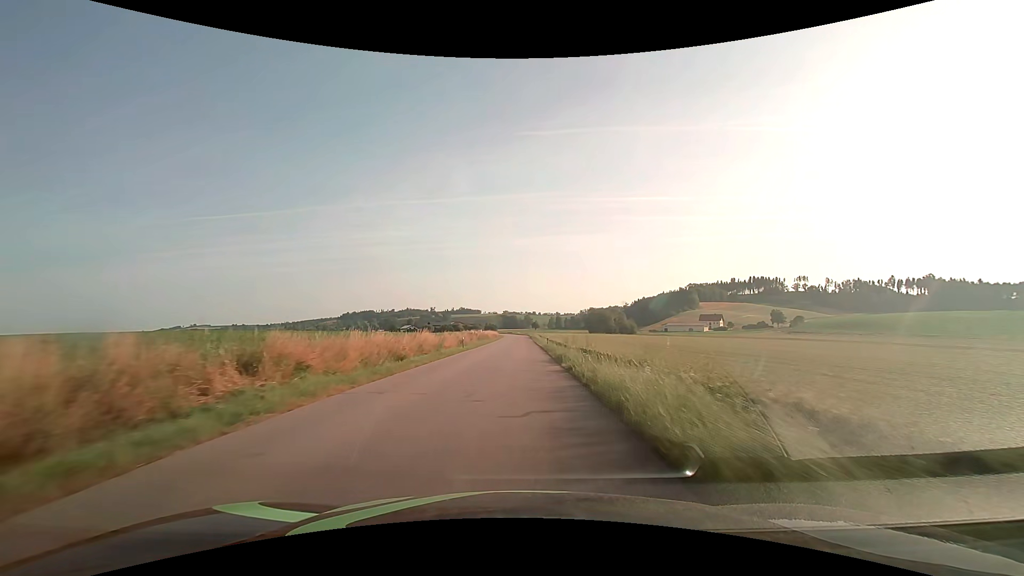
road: tertiary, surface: asphalt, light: Day
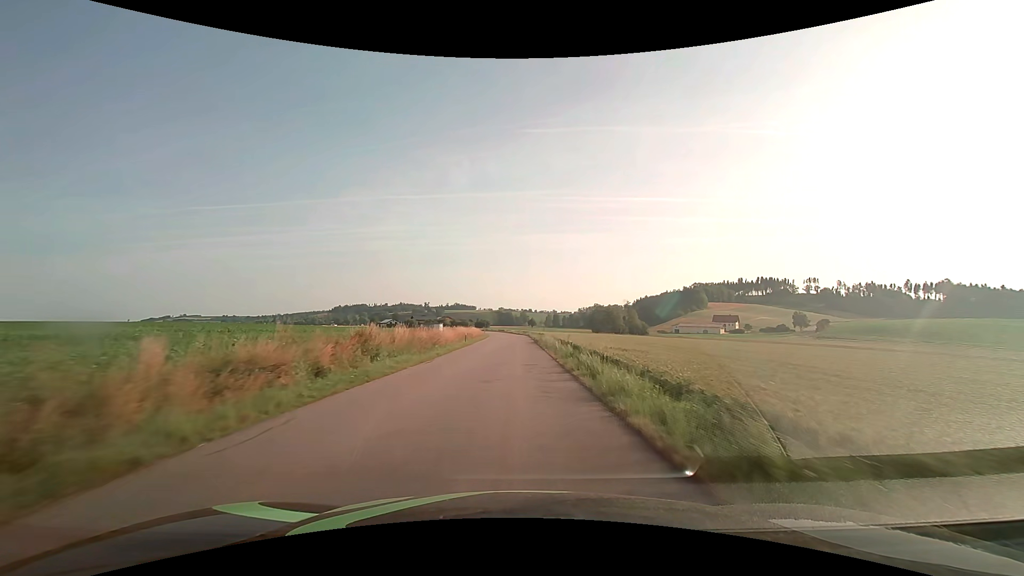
(+0.2, +44.3) m; 0°
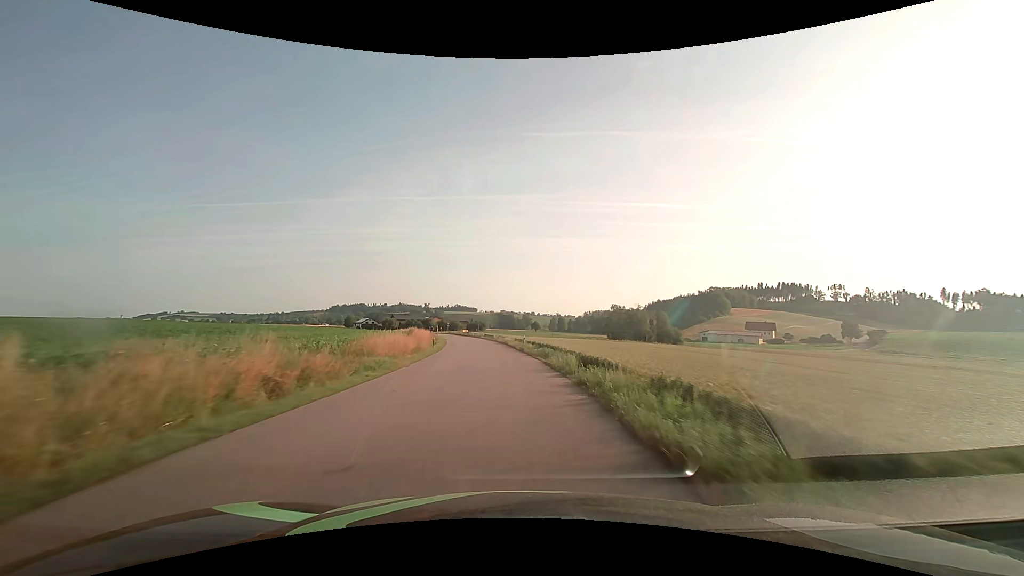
(+0.1, +56.9) m; 0°
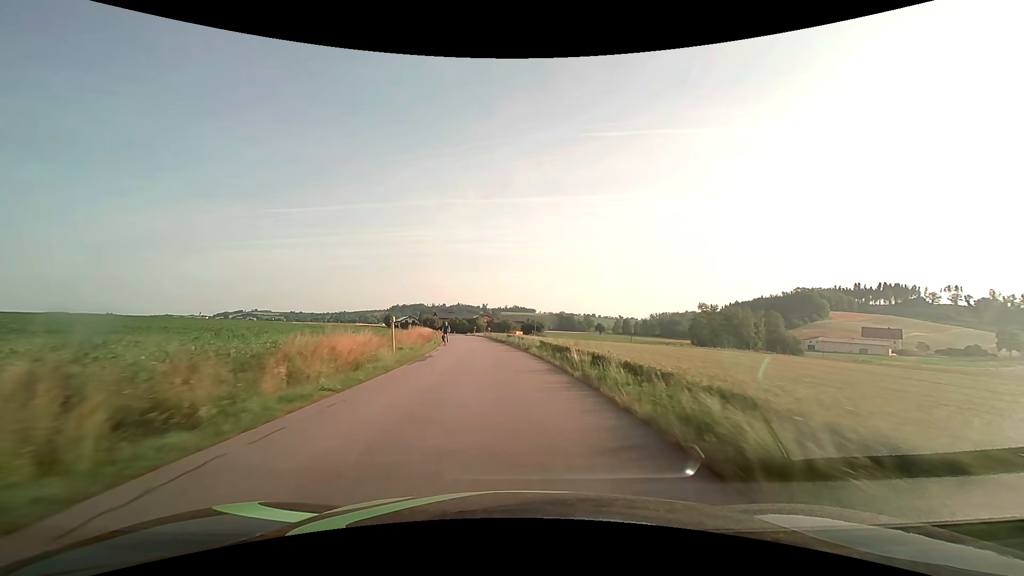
(-2.6, +44.7) m; -7°
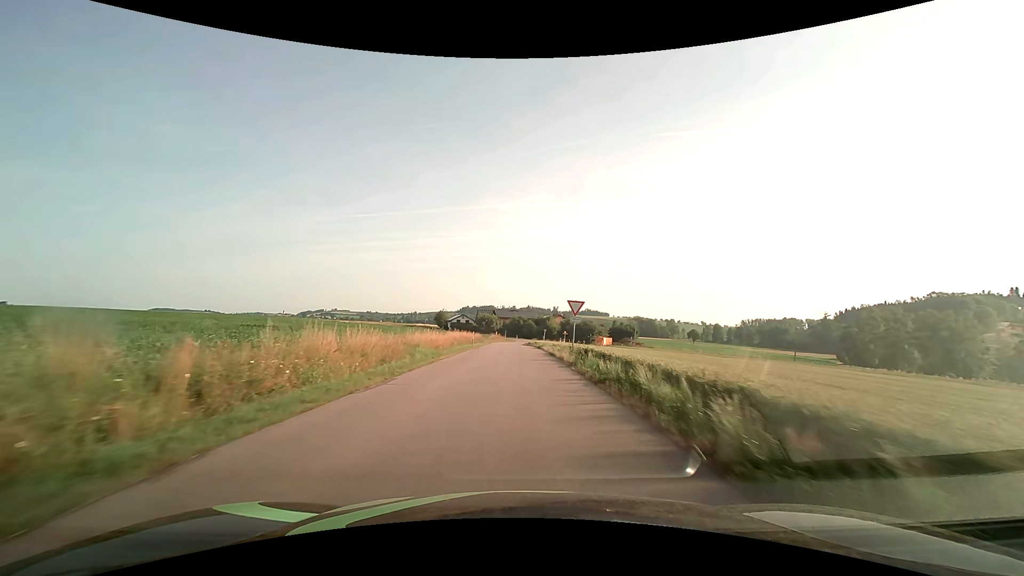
(-4.3, +54.0) m; -8°
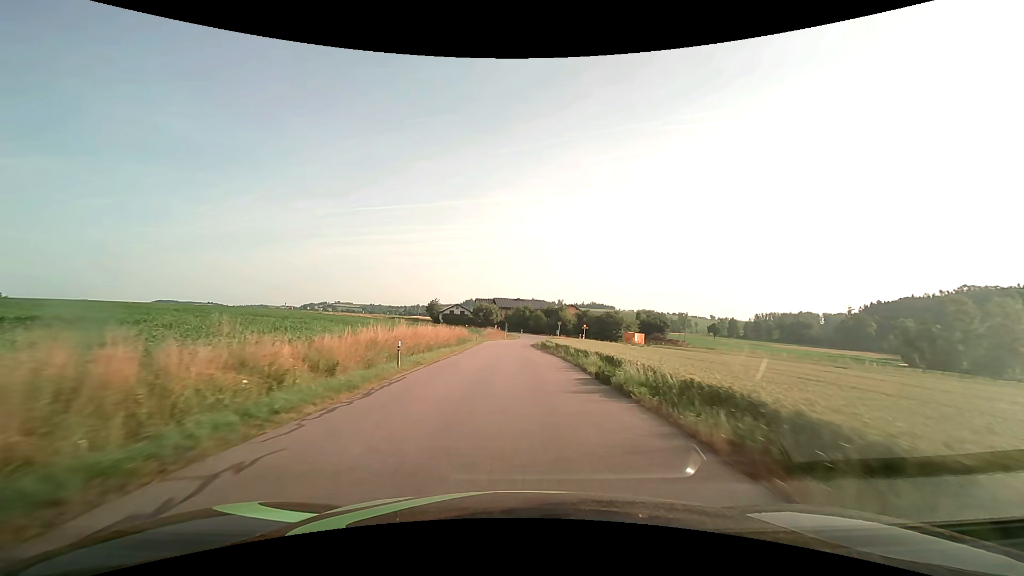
(-0.2, +30.7) m; -1°
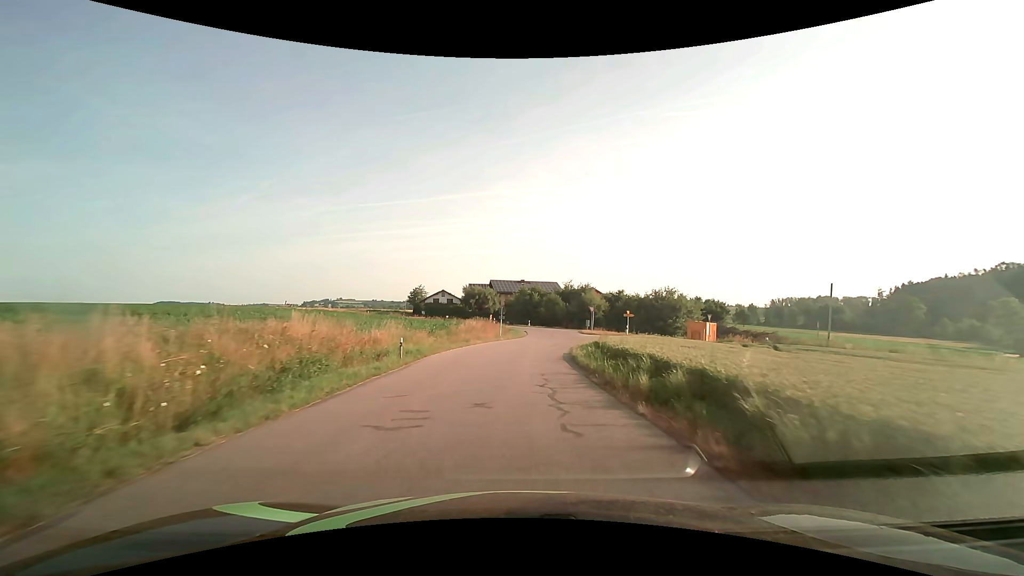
(-0.1, +36.5) m; 0°
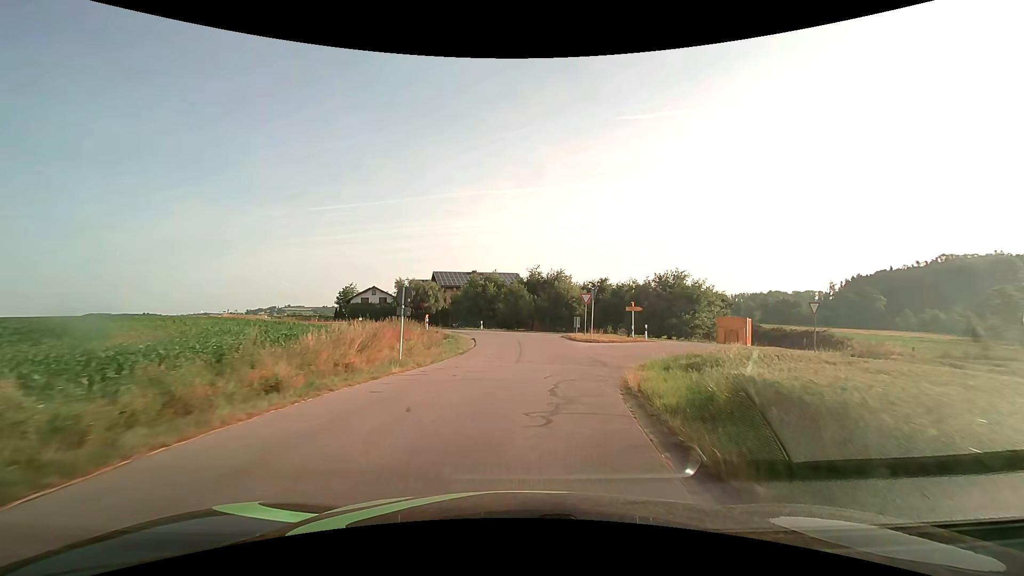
(+0.8, +23.4) m; +5°
(0, +10) (+1, +20) (+1, +30) (-1, +40) (-6, +48) (-13, +56) (-20, +63) (-27, +70) (-33, +78) (-39, +86) m
